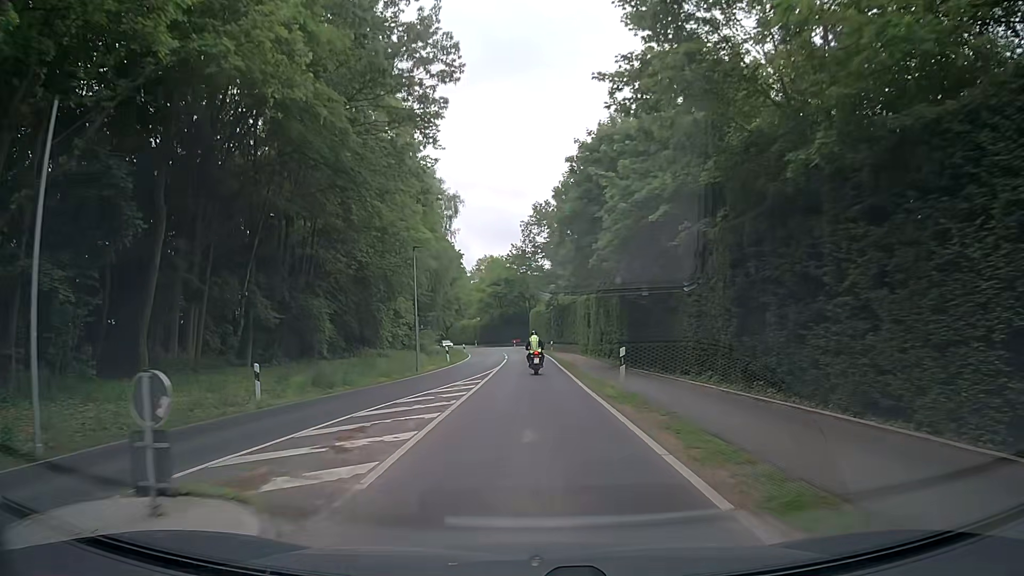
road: secondary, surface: asphalt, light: Day
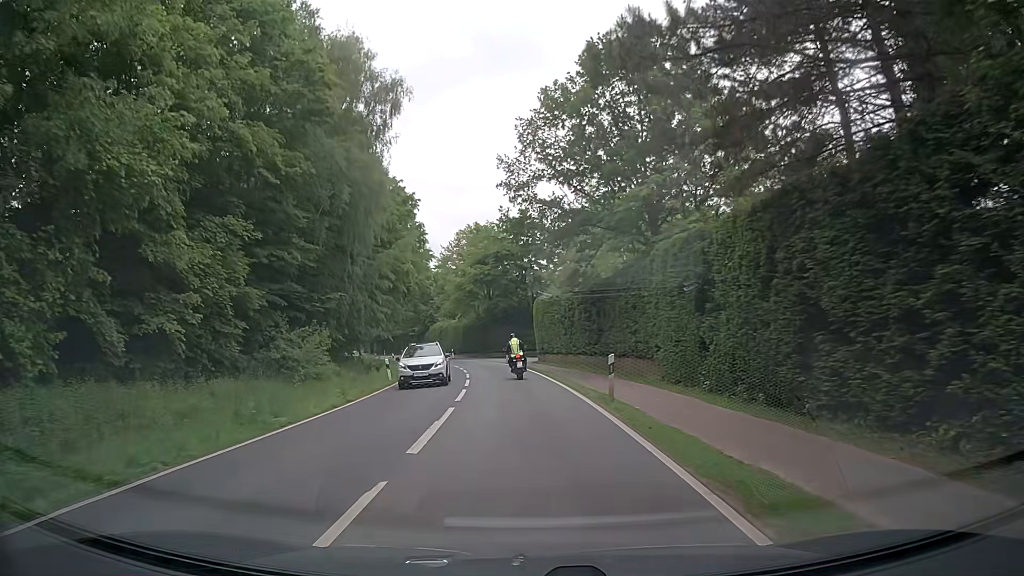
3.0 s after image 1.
(-0.2, +37.7) m; -1°
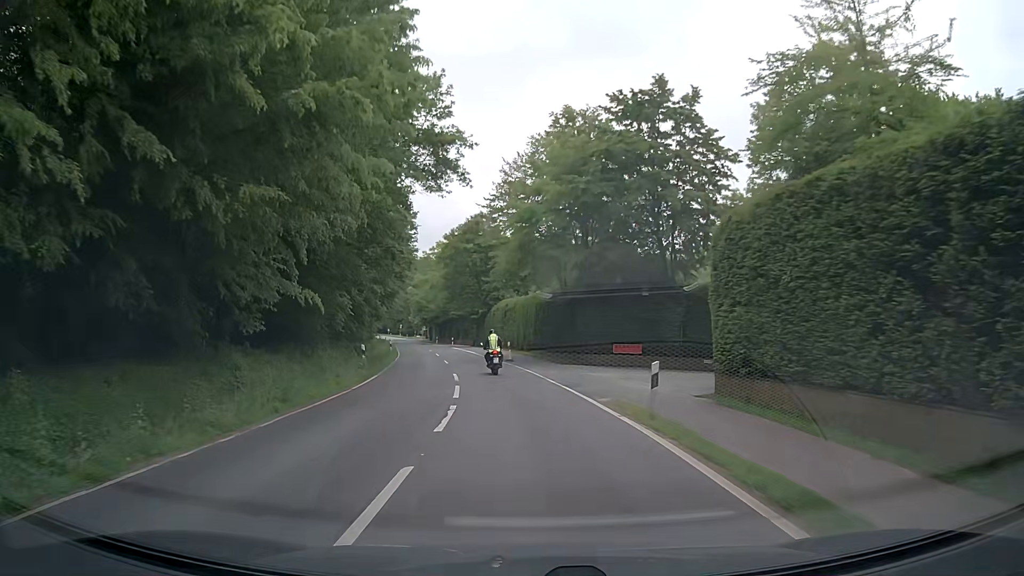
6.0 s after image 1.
(-1.5, +36.4) m; -6°
(0, +10) (-1, +20) (-2, +30) (-3, +40) (-5, +50) (-7, +59) (-9, +69) (-11, +79) (-13, +89) (-16, +99) m
